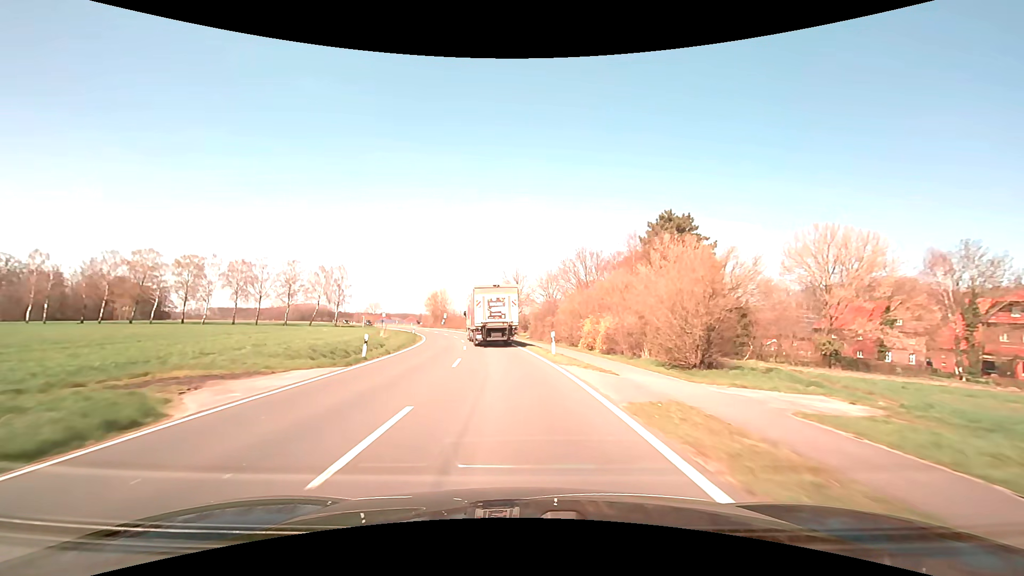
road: secondary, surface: asphalt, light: Day
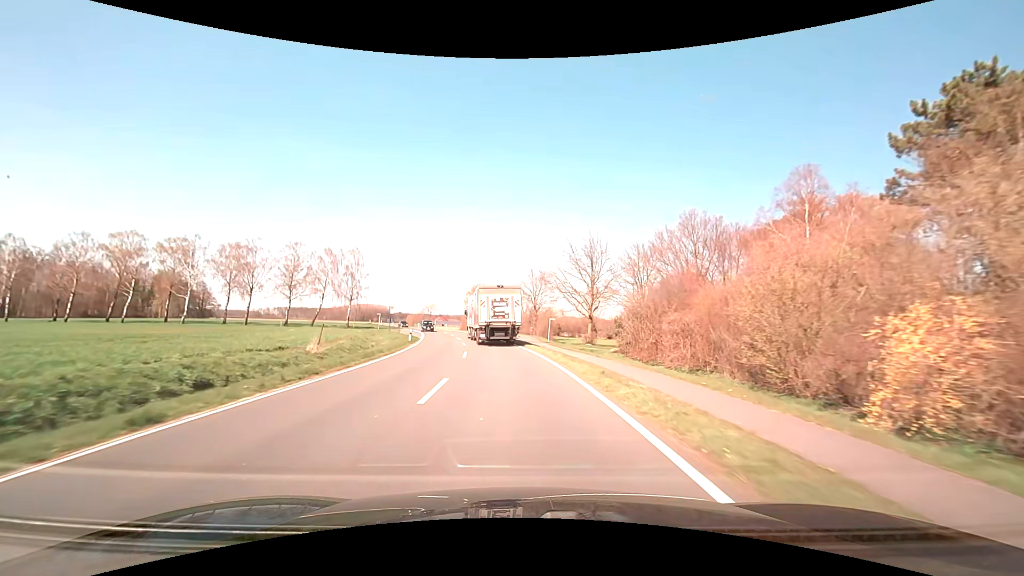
(-1.8, +32.3) m; -7°
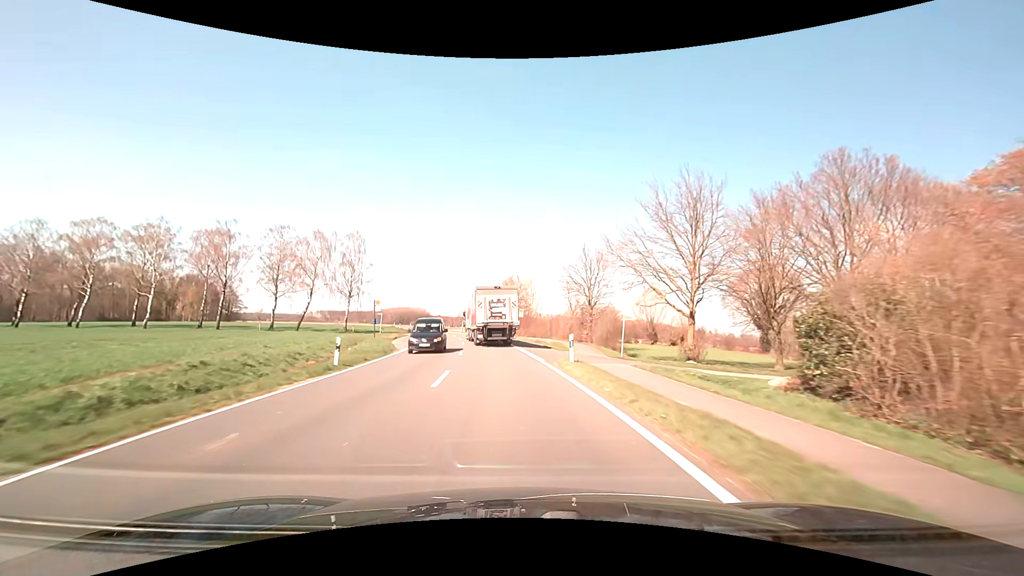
(-0.8, +22.1) m; -4°
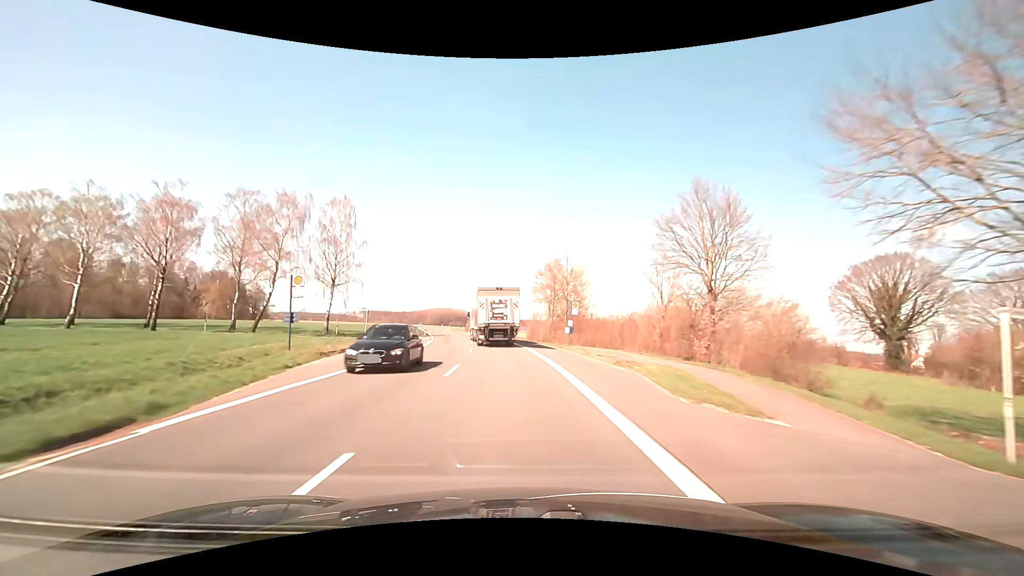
(-1.0, +22.5) m; -5°
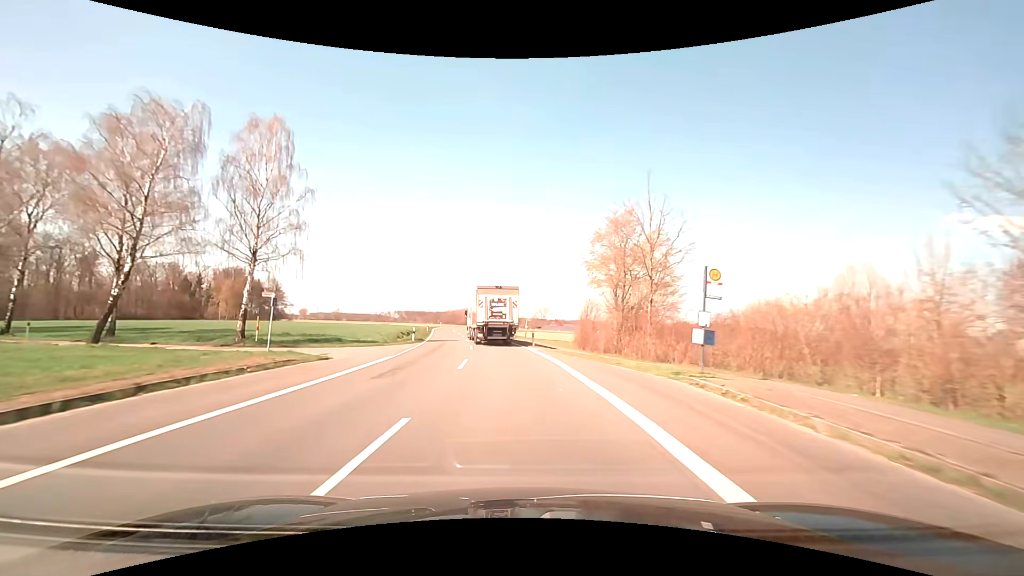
(-0.7, +22.8) m; -4°
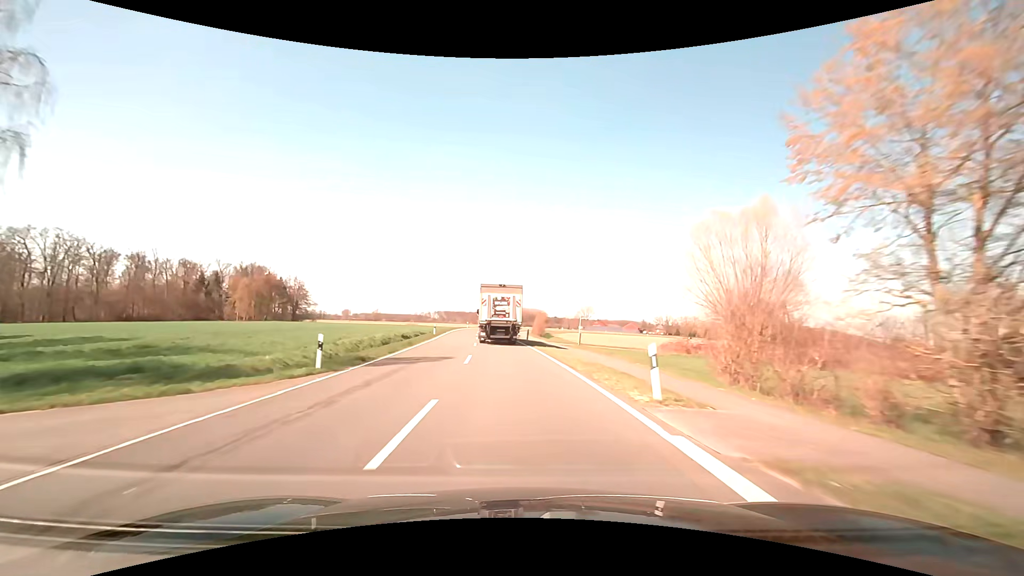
(-1.0, +23.0) m; -4°
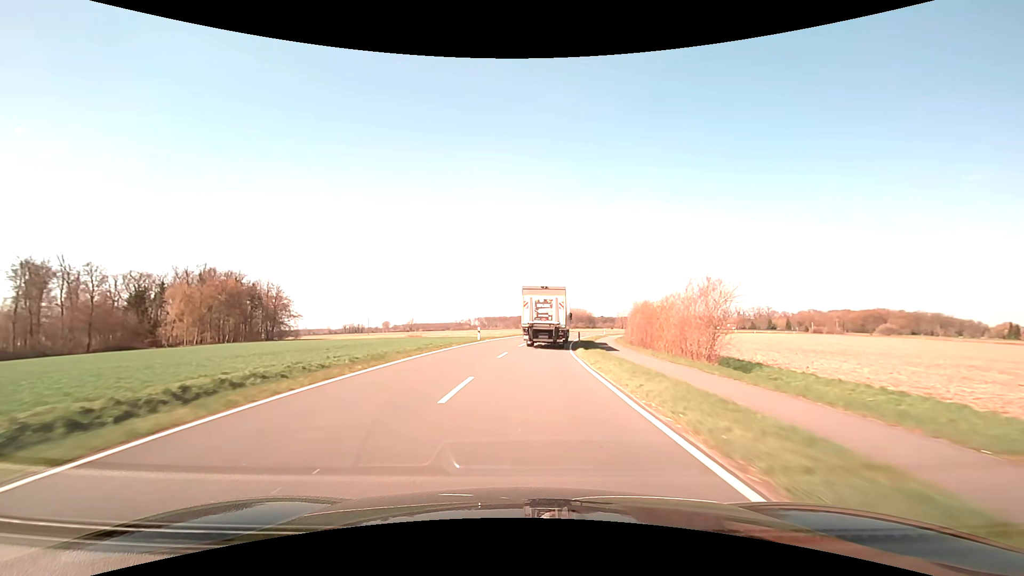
(-4.0, +57.2) m; -5°
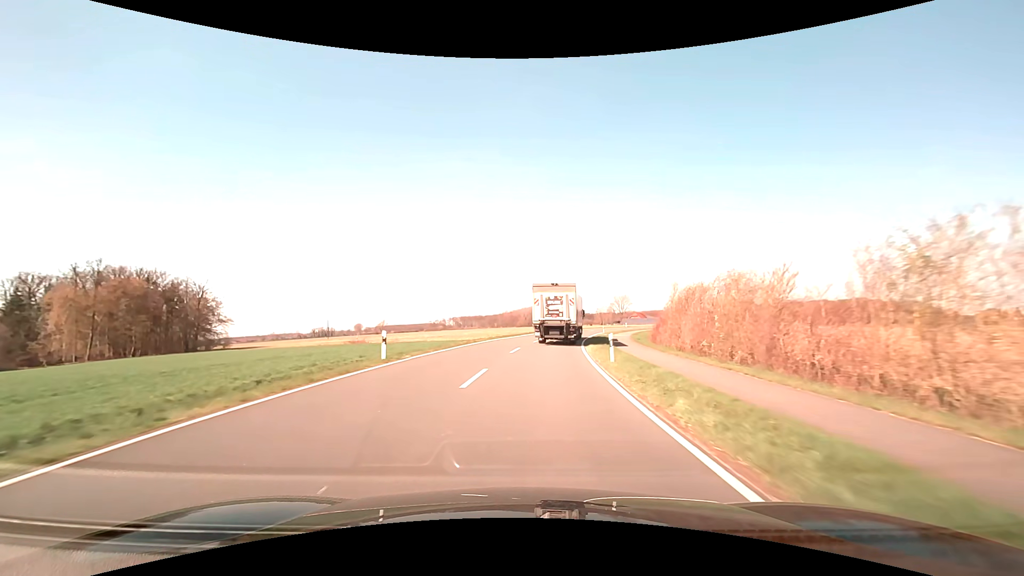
(+0.4, +22.7) m; +3°
(0, +10) (0, +20) (+1, +30) (+2, +40) (+4, +50) (+6, +60) (+8, +69) (+11, +79) (+13, +89) (+17, +98) m
